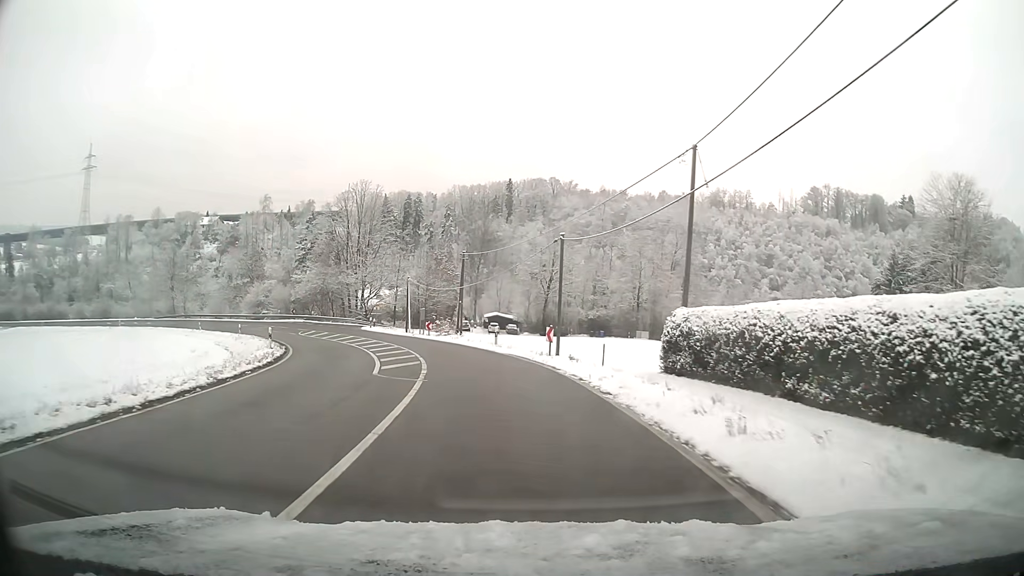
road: tertiary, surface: asphalt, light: Day
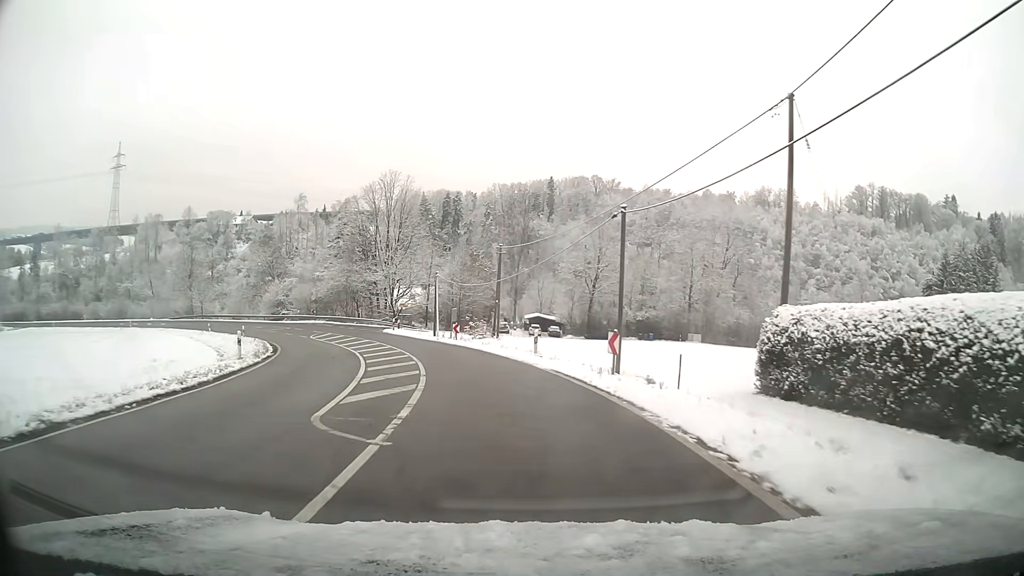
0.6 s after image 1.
(-0.2, +7.5) m; -4°
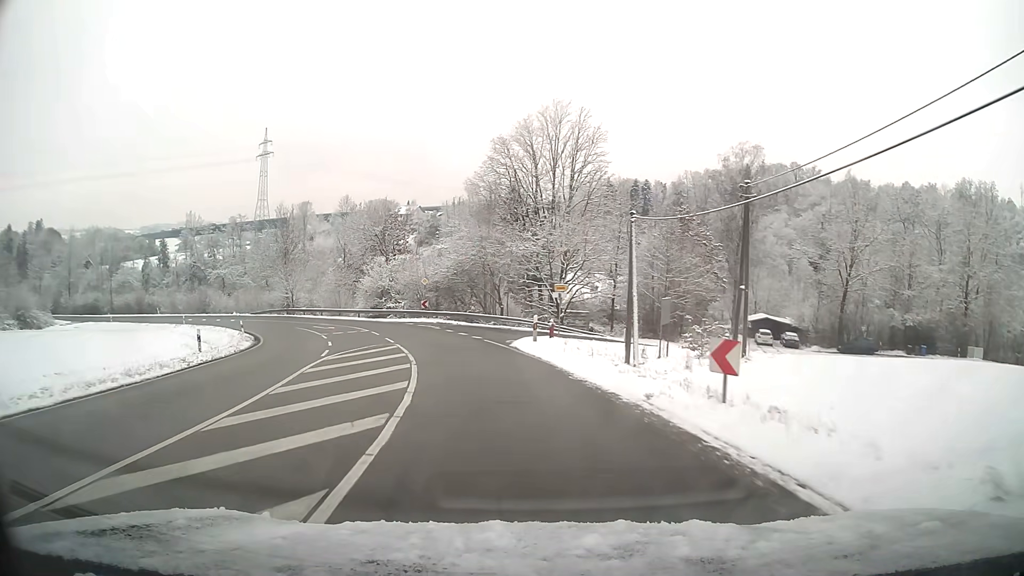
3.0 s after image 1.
(-4.1, +29.5) m; -16°
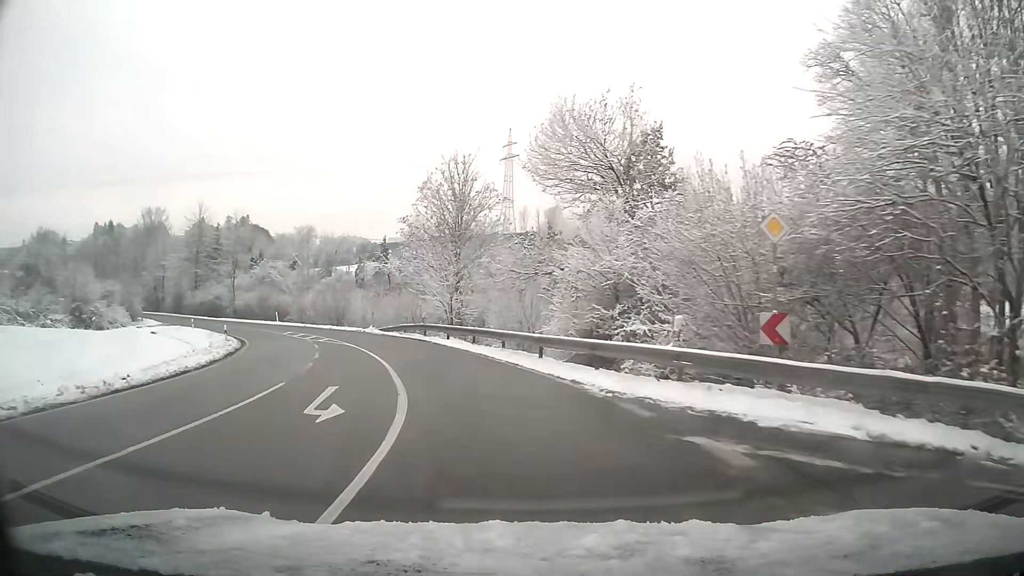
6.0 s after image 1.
(-6.8, +35.9) m; -23°
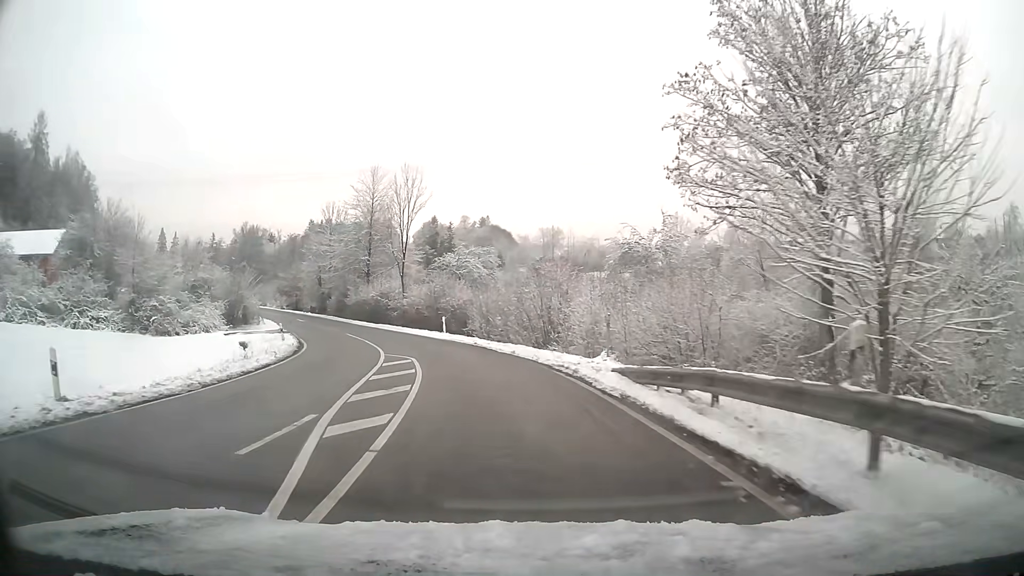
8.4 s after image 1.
(-5.5, +28.7) m; -21°
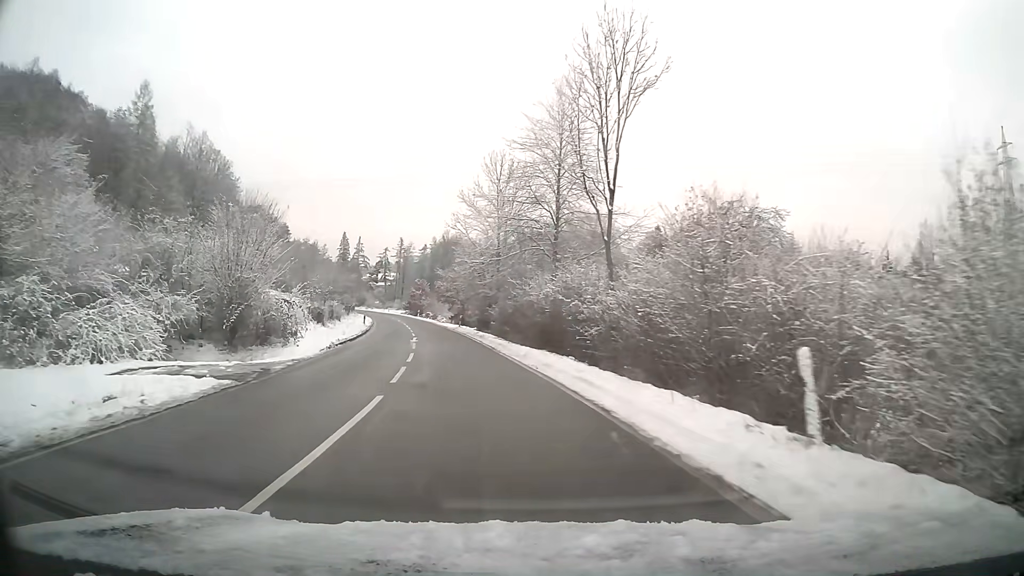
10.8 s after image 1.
(-5.1, +31.4) m; -19°
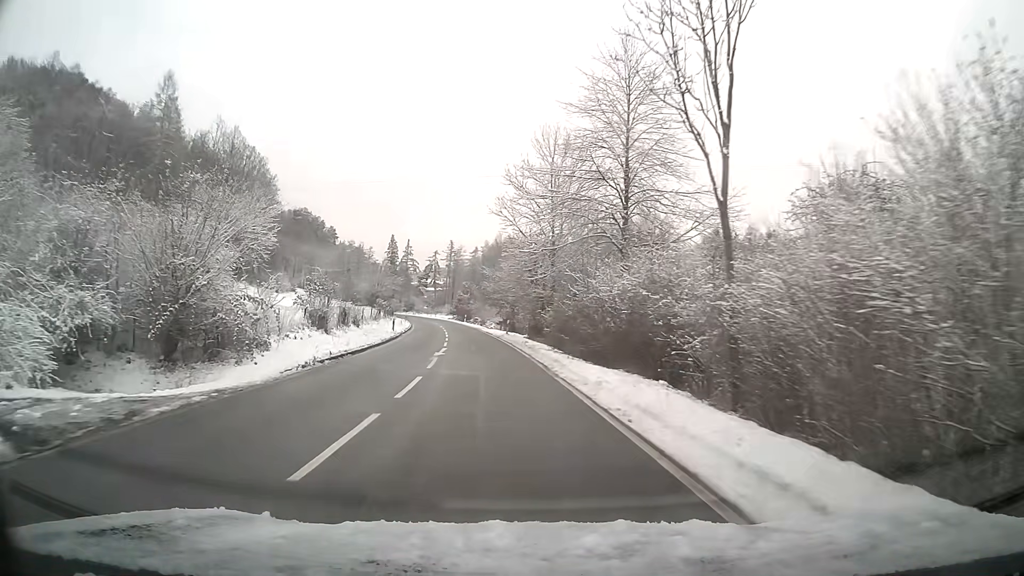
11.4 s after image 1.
(-0.4, +8.8) m; -4°
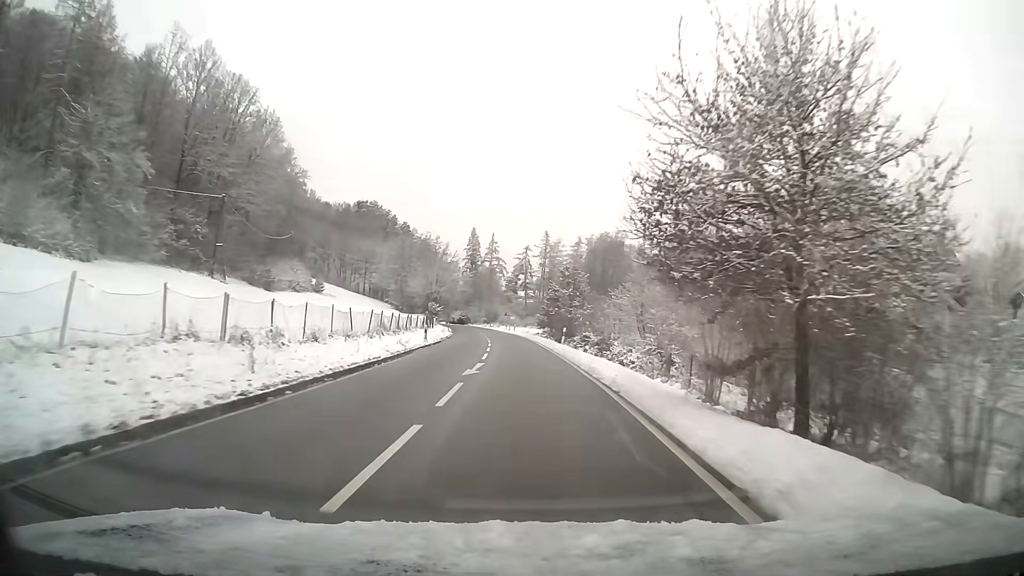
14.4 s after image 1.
(-4.2, +50.8) m; -8°
